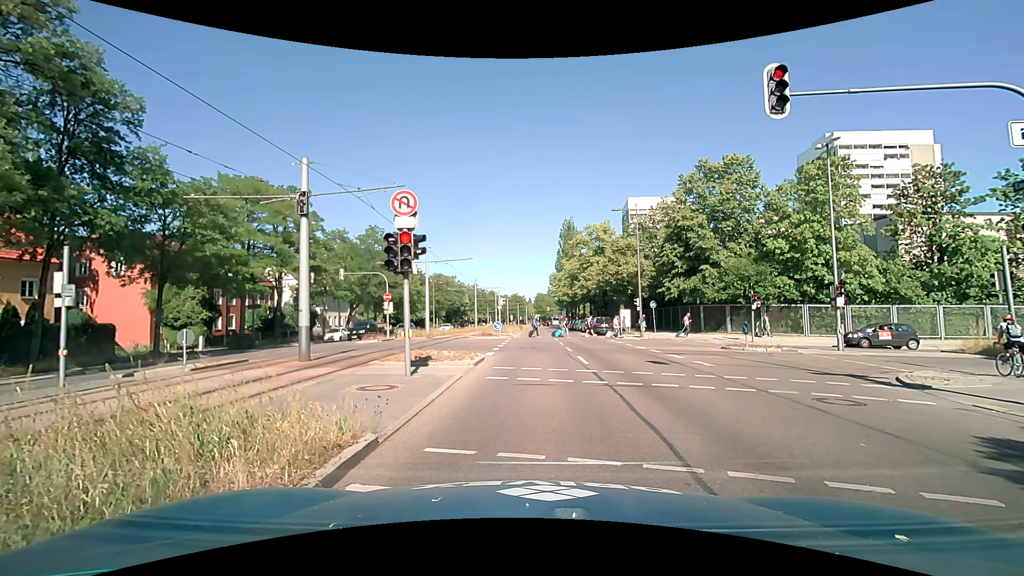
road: secondary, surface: asphalt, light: Day
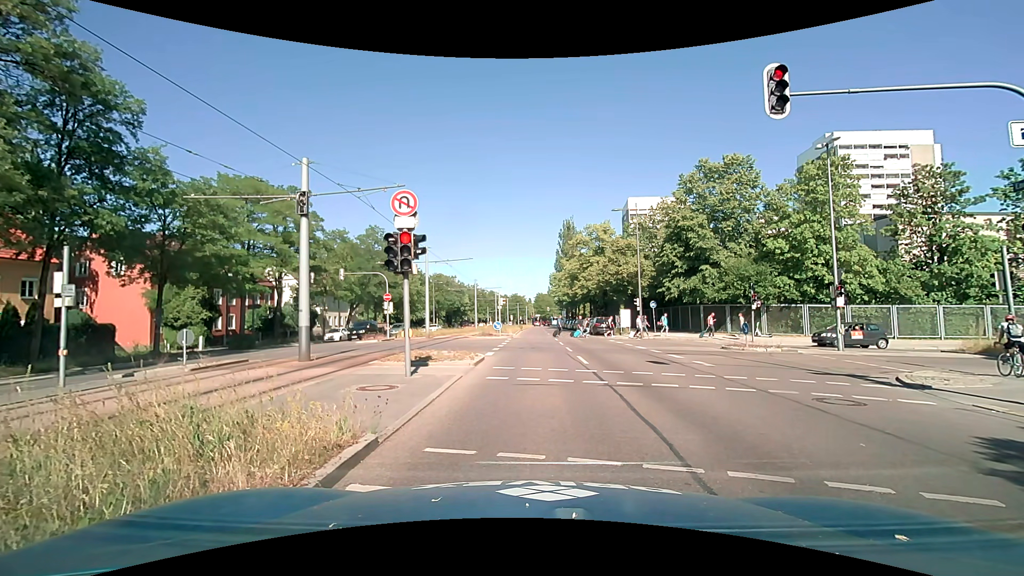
(0.0, 0.0) m; 0°
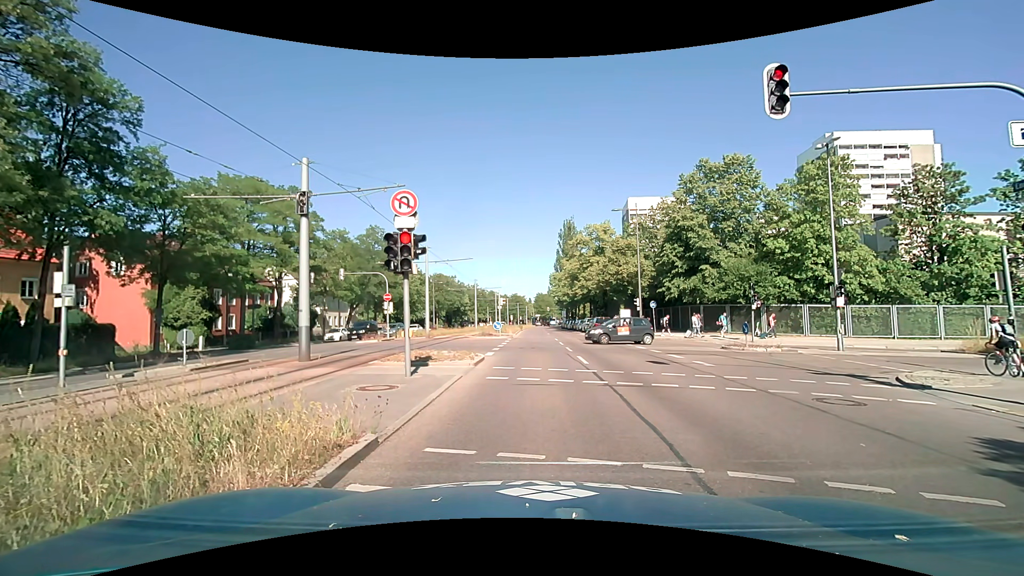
(0.0, 0.0) m; 0°
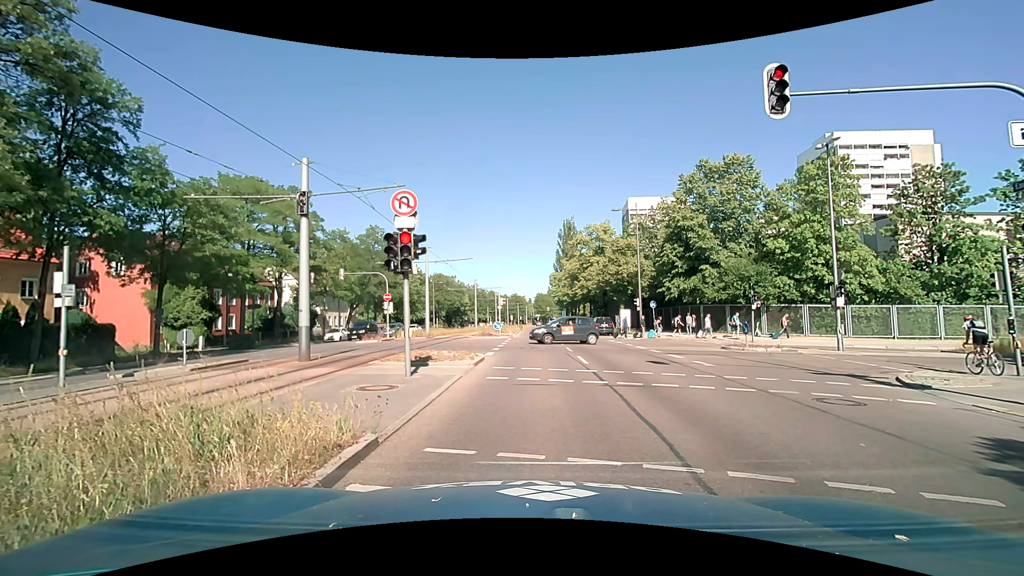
(0.0, 0.0) m; 0°
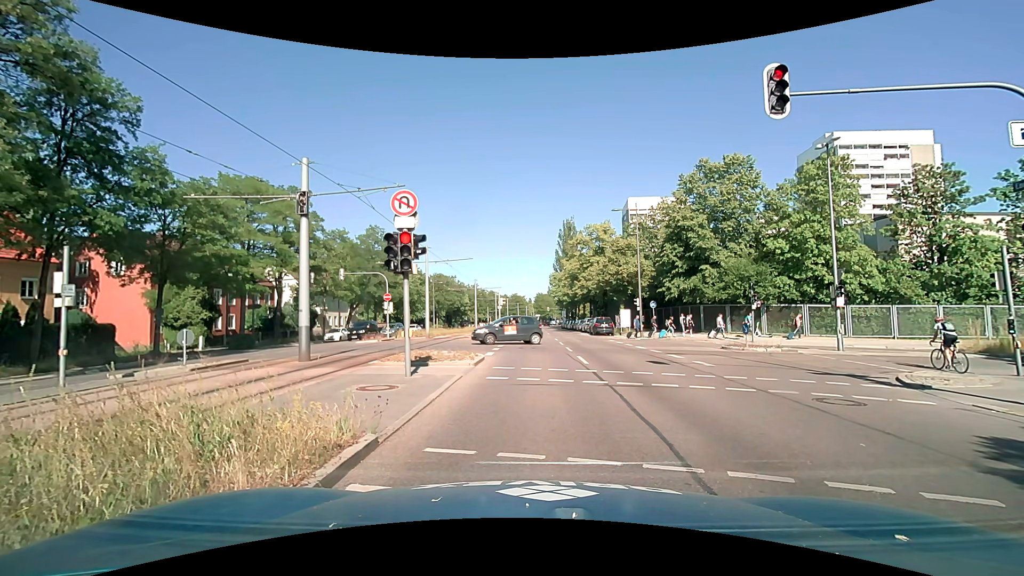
(0.0, 0.0) m; 0°
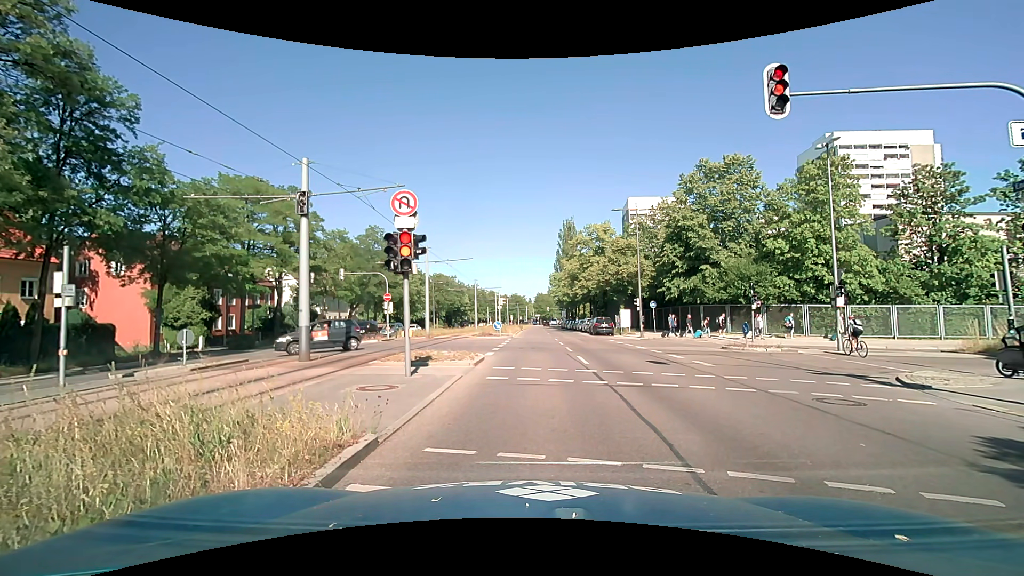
(0.0, 0.0) m; 0°
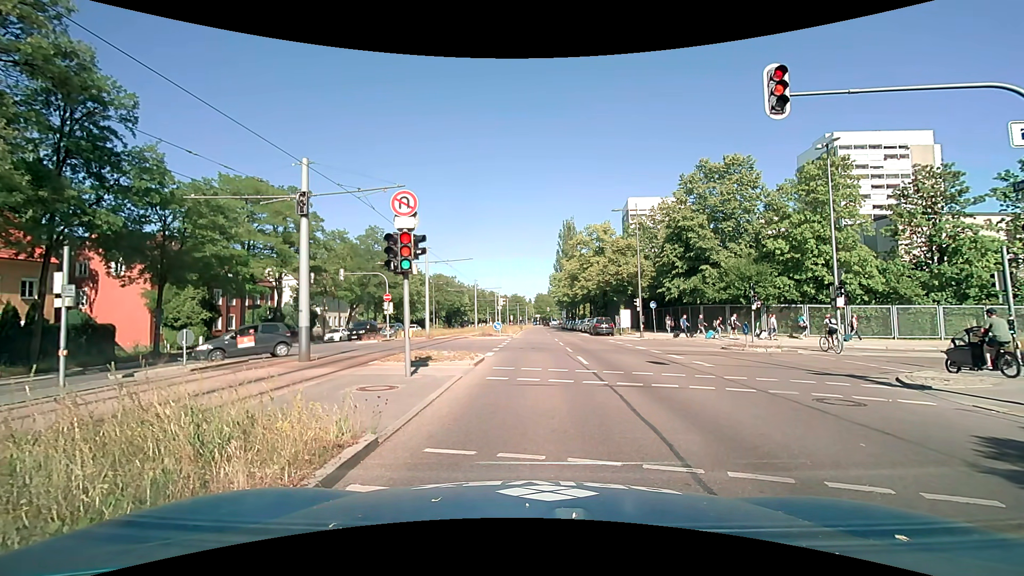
(0.0, 0.0) m; 0°
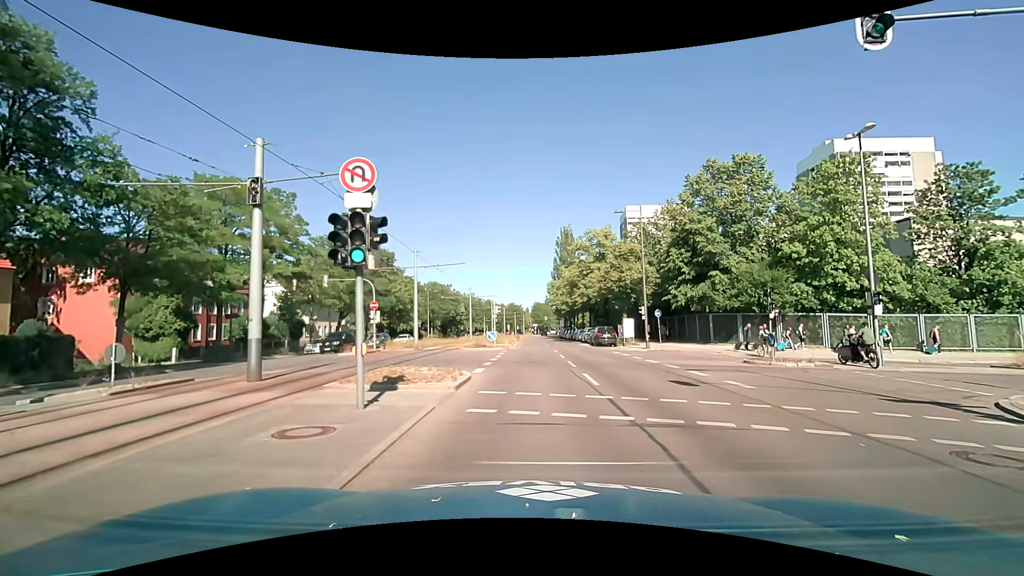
(0.0, +3.1) m; +2°
(0, +10) (0, +20) (0, +30) (0, +40) (-1, +50) (-1, +60) (-1, +70) (-1, +80) (0, +90) (0, +100) m
